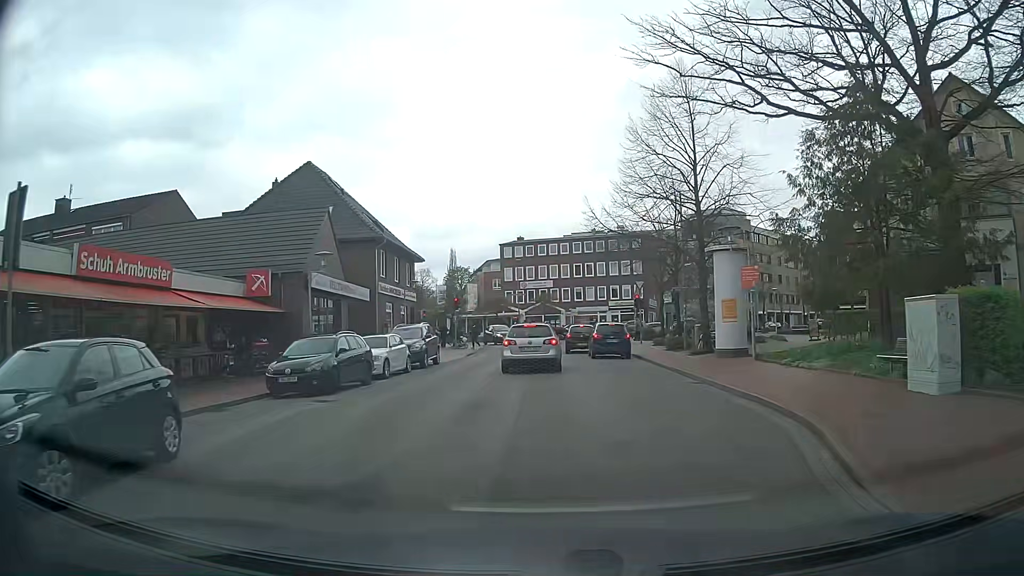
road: unclassified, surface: asphalt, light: Day
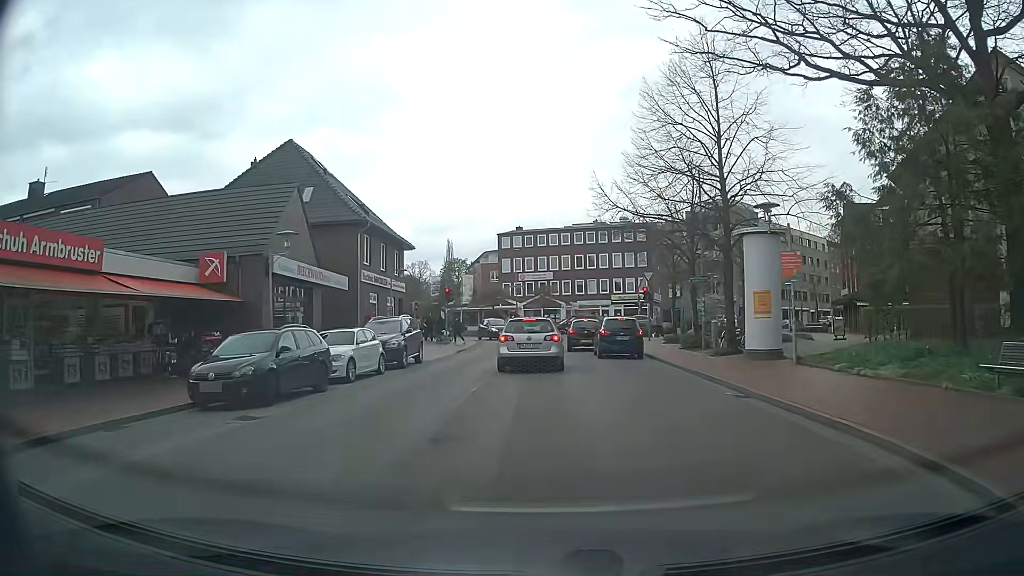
(+0.1, +3.8) m; +1°
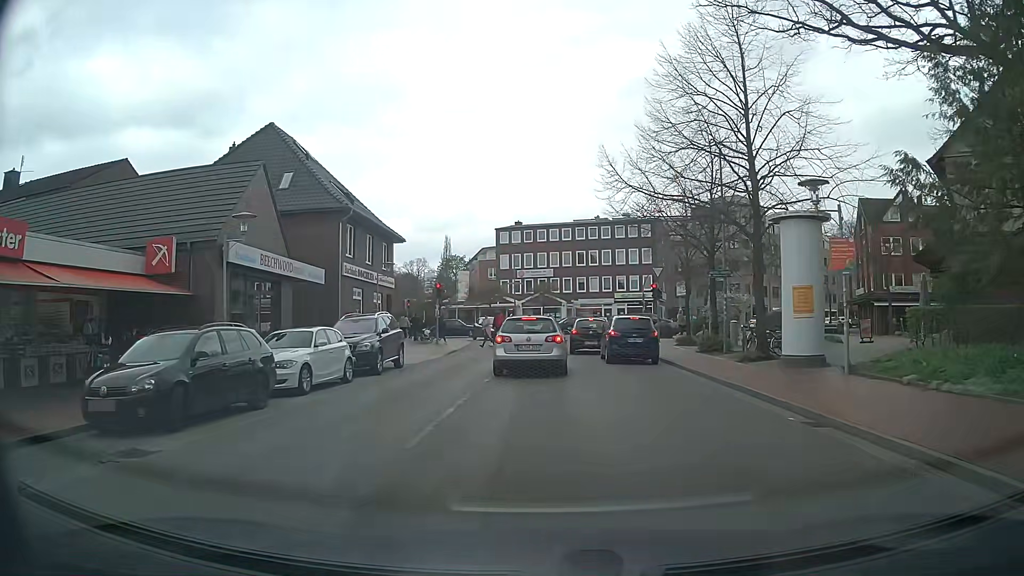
(0.0, +3.3) m; +1°
